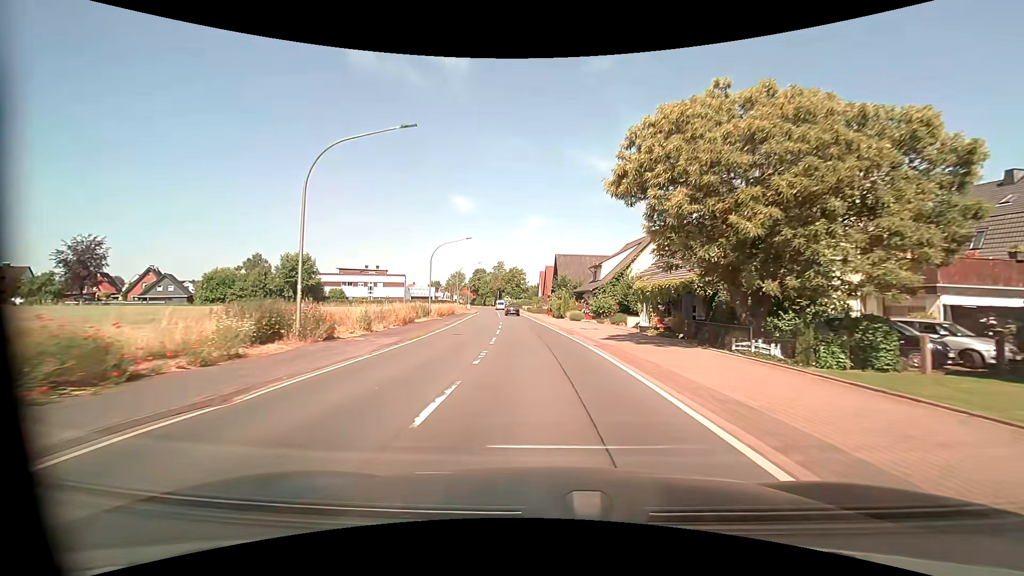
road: primary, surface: asphalt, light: Day
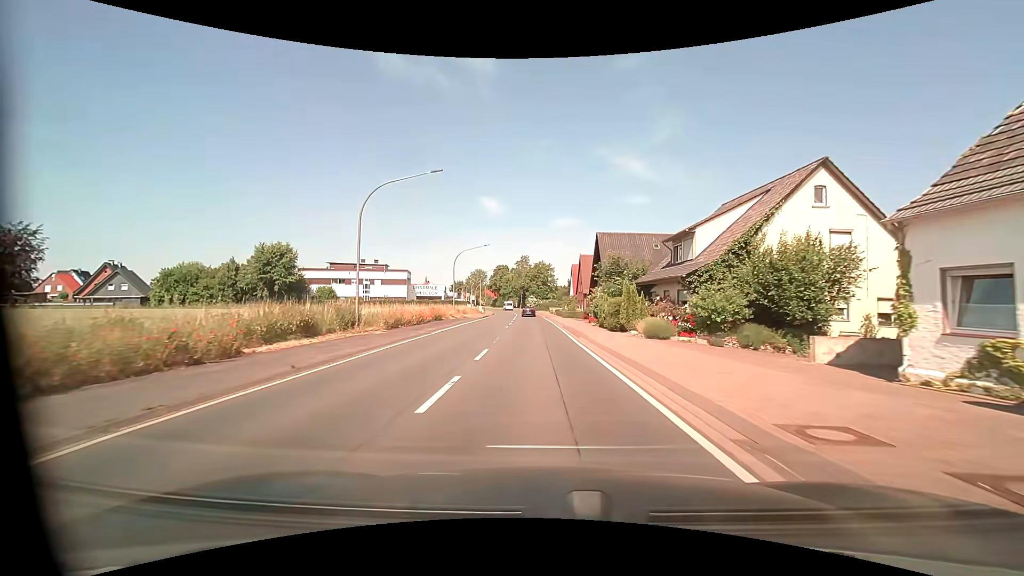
(-0.7, +23.7) m; -3°
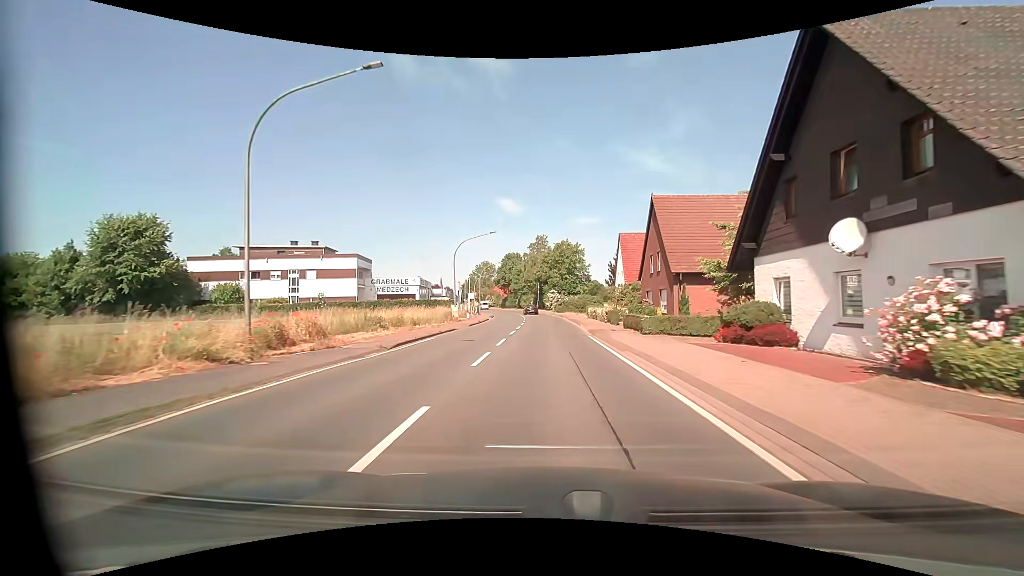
(-1.5, +39.6) m; -3°
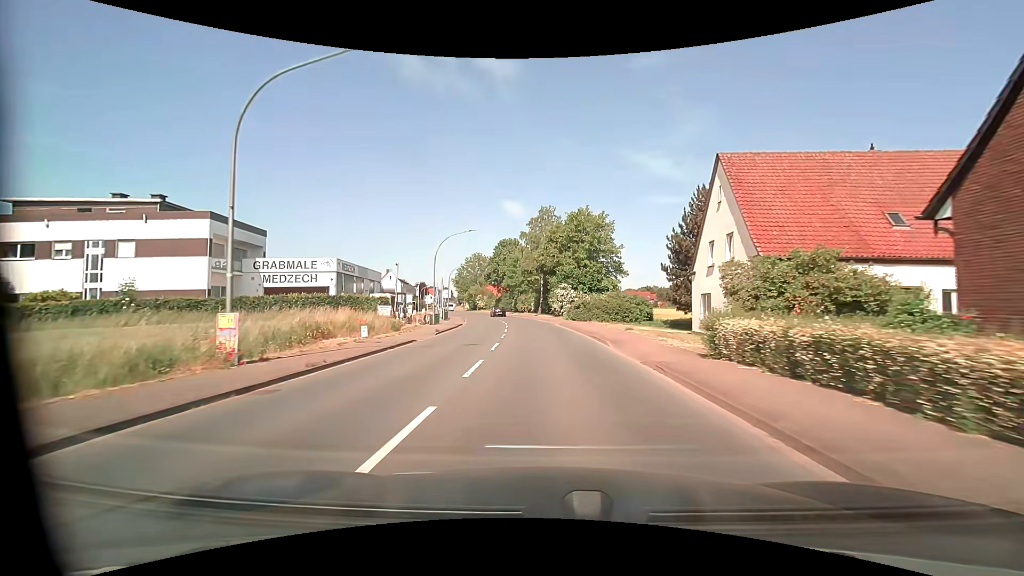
(0.0, +31.7) m; -1°
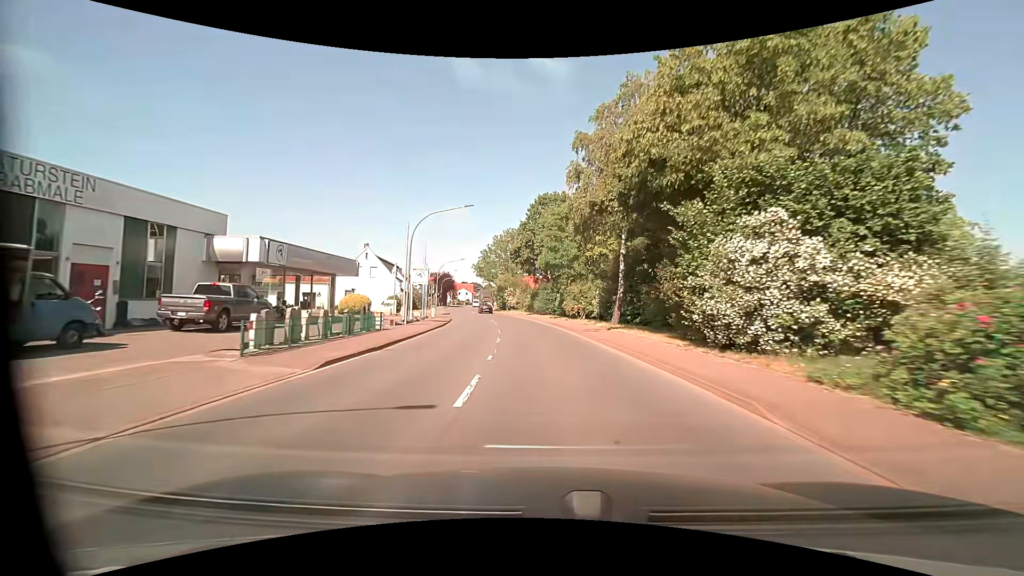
(-1.6, +39.4) m; -6°
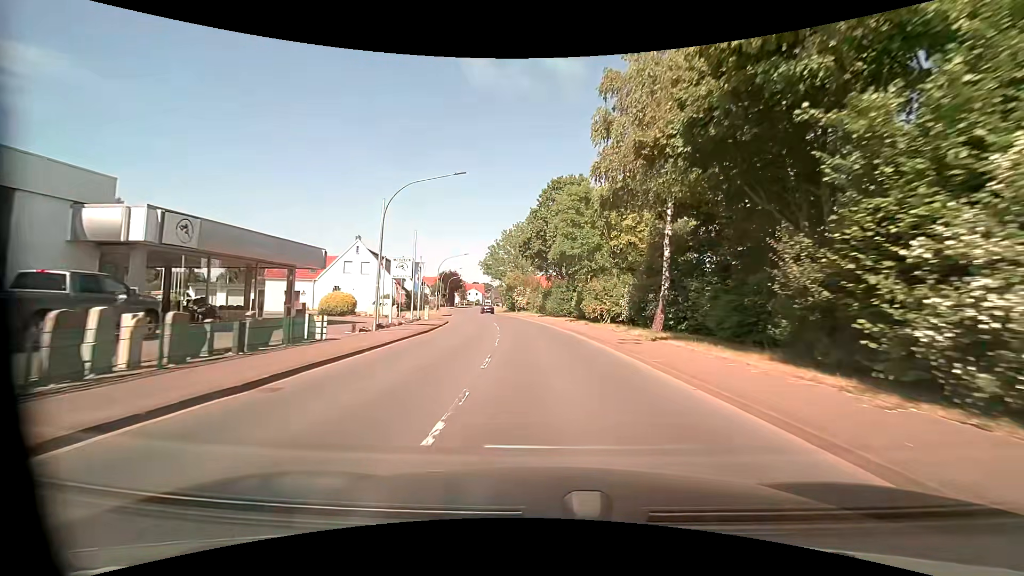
(-0.1, +7.9) m; -1°
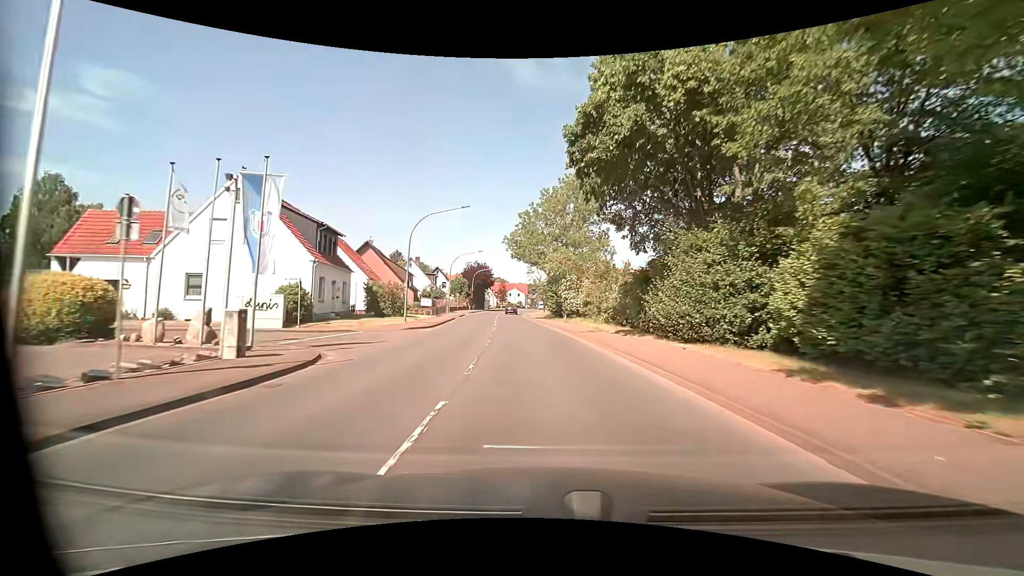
(-1.5, +31.6) m; -6°
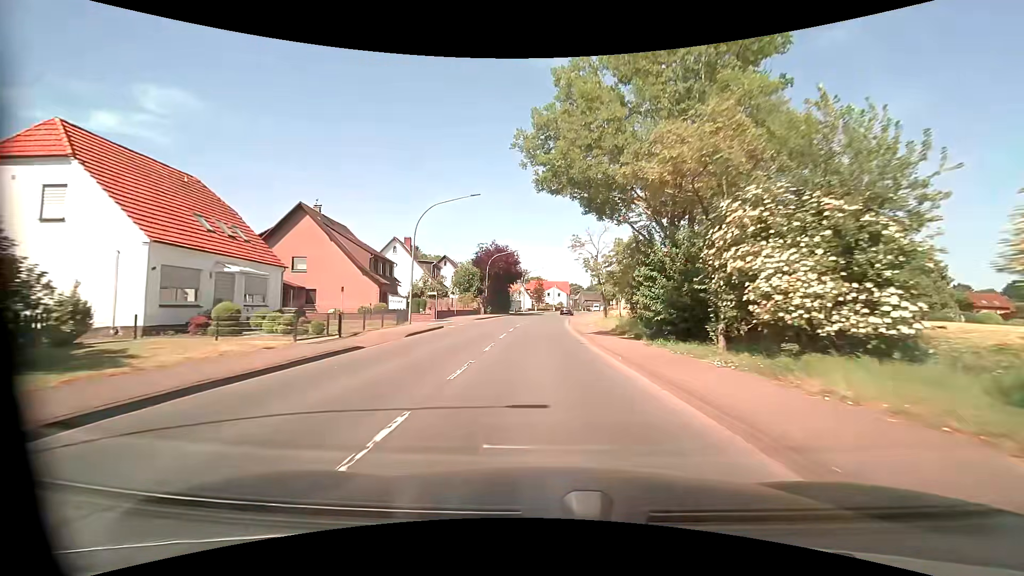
(-1.1, +31.6) m; -4°
(0, +10) (0, +20) (0, +30) (0, +40) (0, +50) (+1, +60) (+2, +70) (+3, +80) (+5, +90) (+6, +100) m
